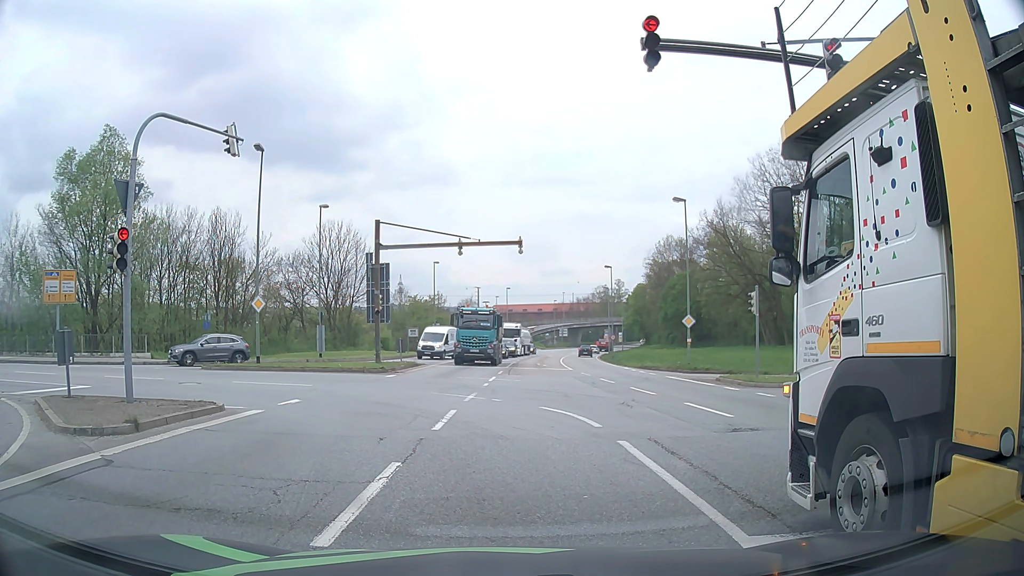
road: primary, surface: asphalt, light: Day
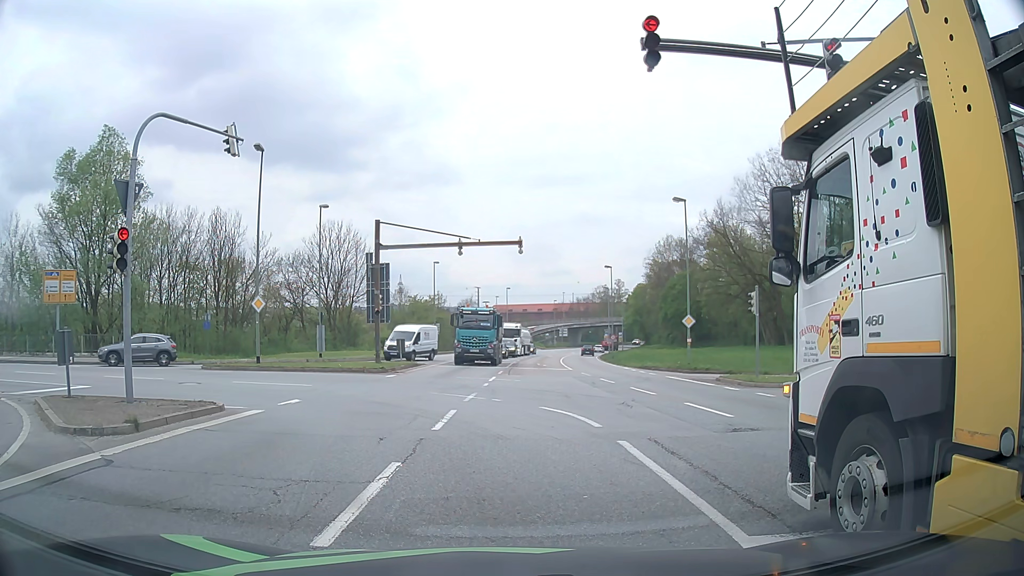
(0.0, 0.0) m; 0°
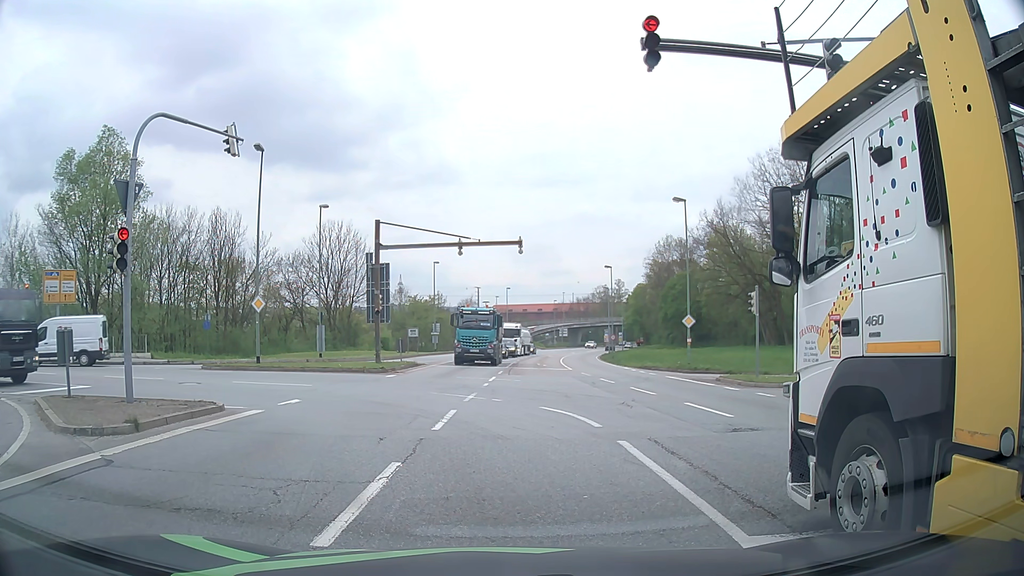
(0.0, 0.0) m; 0°
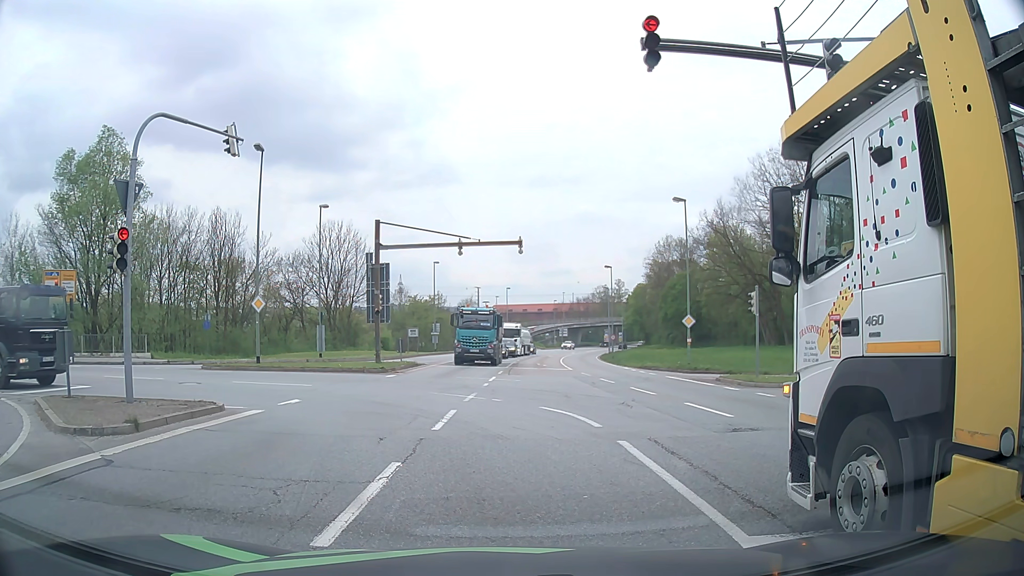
(0.0, 0.0) m; 0°
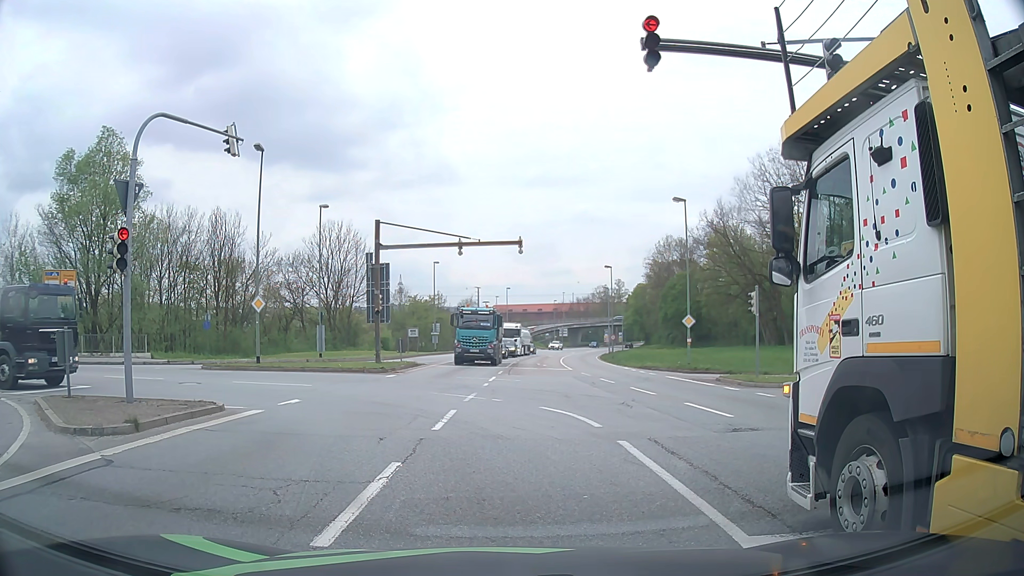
(0.0, 0.0) m; 0°
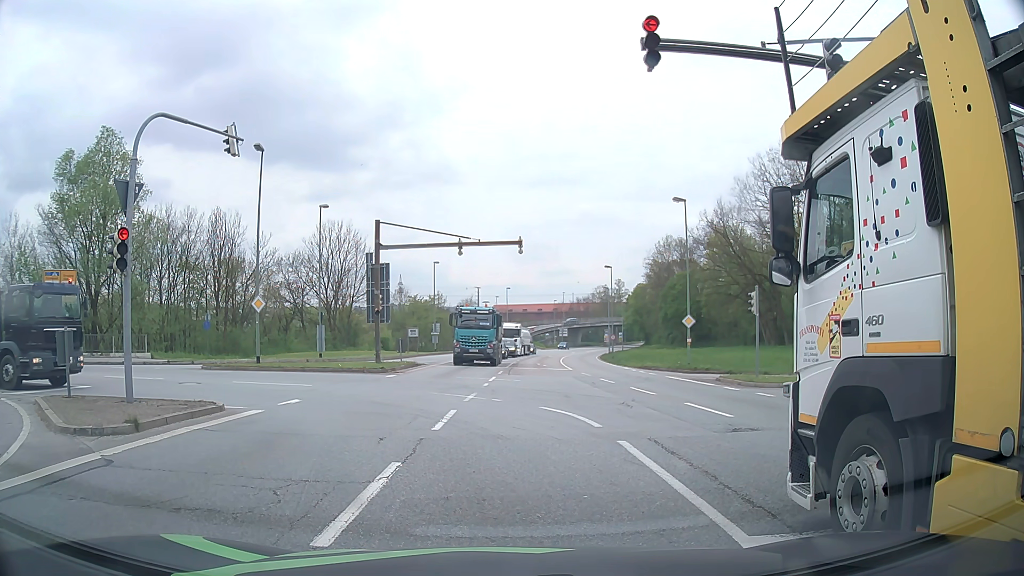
(0.0, 0.0) m; 0°
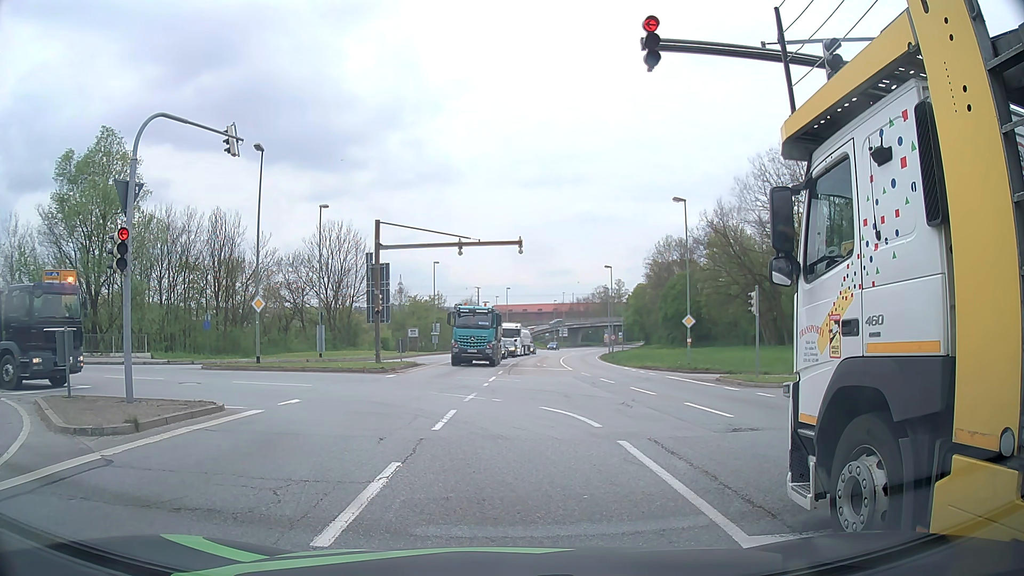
(0.0, 0.0) m; 0°
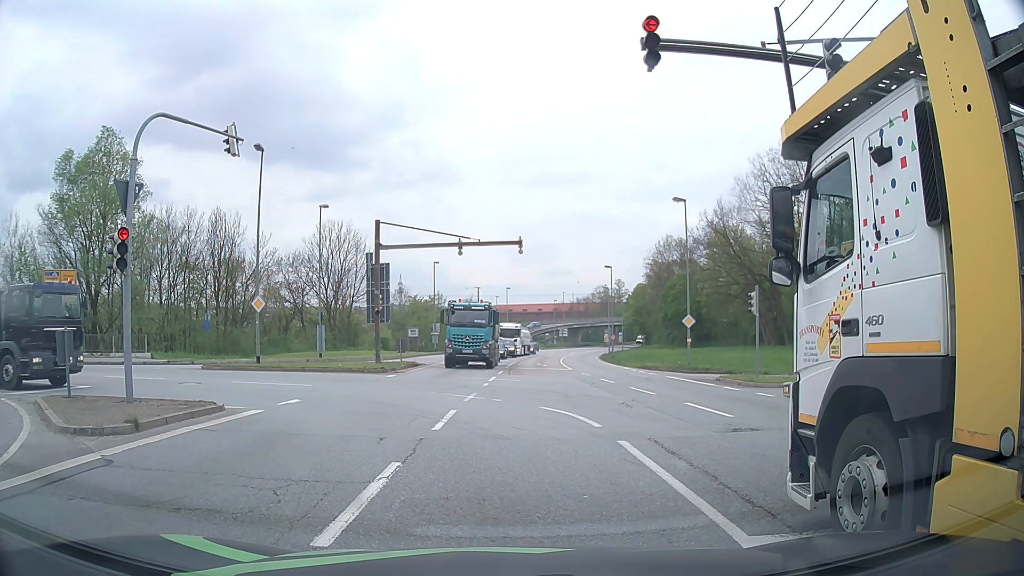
(0.0, 0.0) m; 0°
(-1, +10) (-6, +18) (-15, +22) (-24, +25) (-34, +27) (-44, +29) (-54, +31) (-63, +34) (-73, +36) (-83, +38) m
